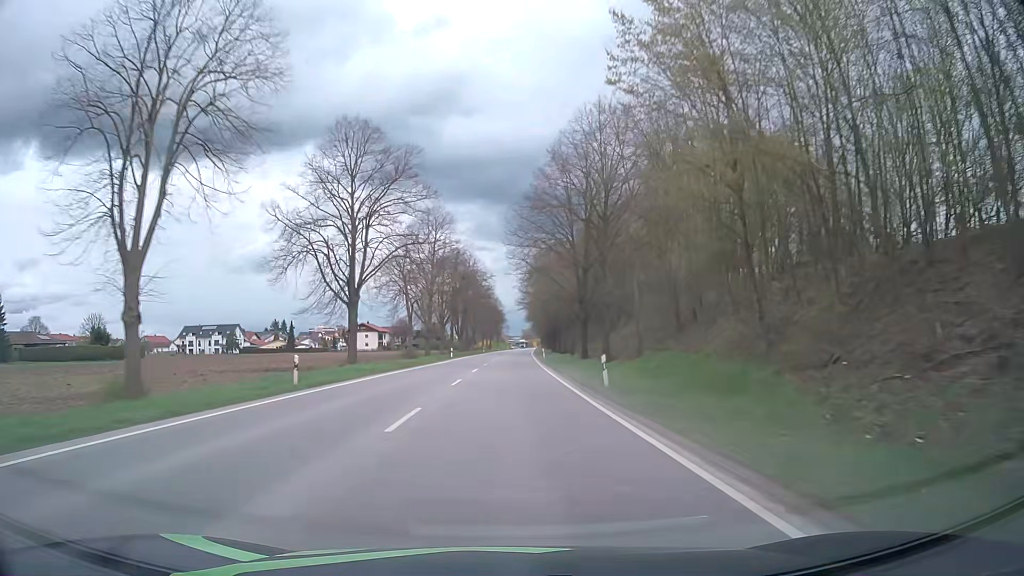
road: primary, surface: asphalt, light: Day
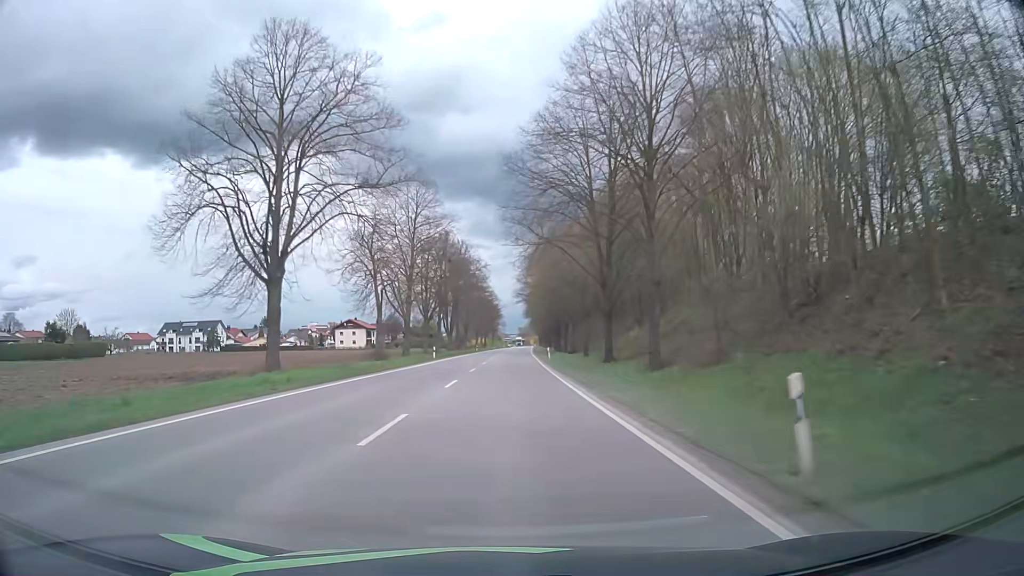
(0.0, +13.9) m; 0°
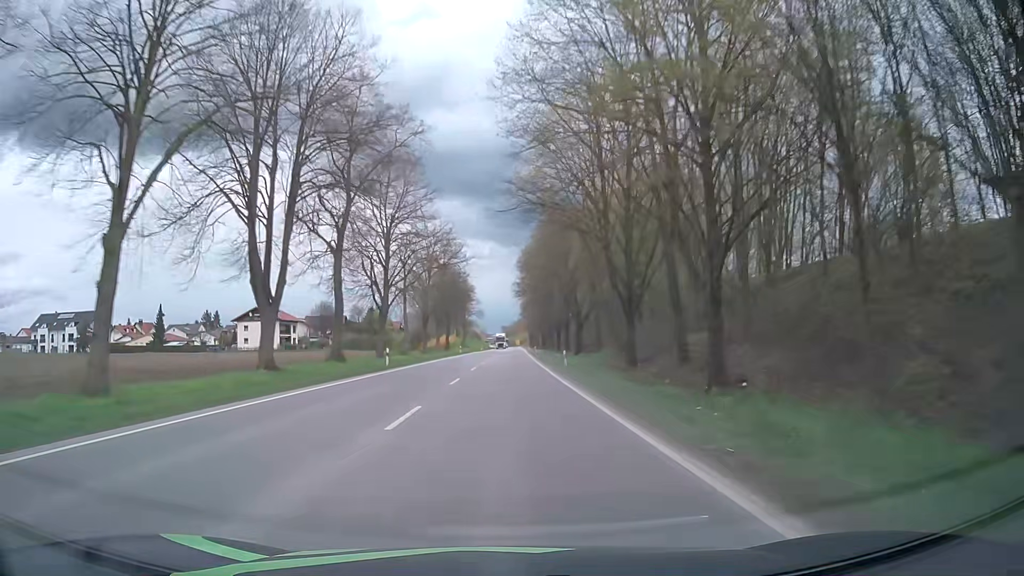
(+1.0, +70.1) m; +1°
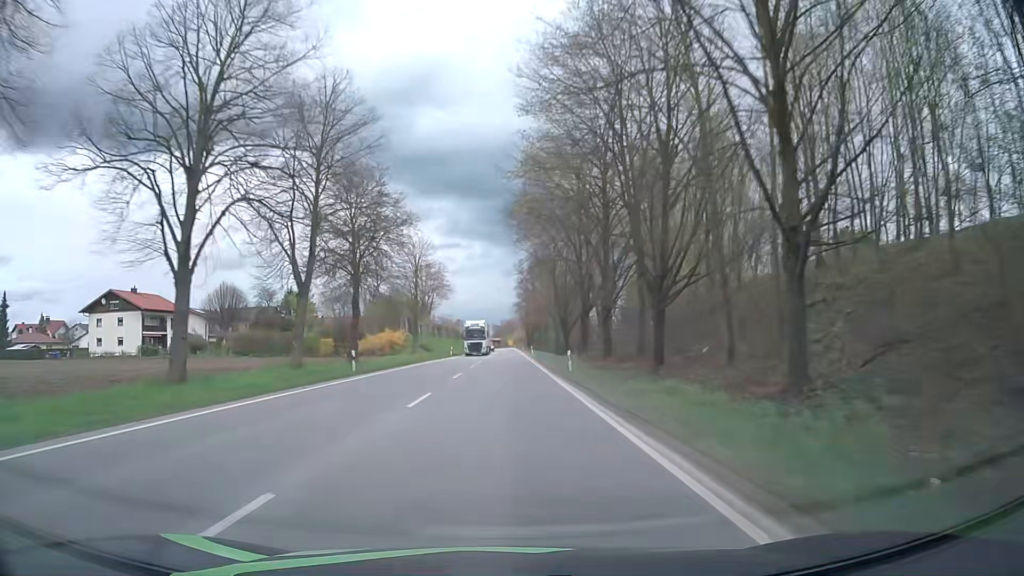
(+0.9, +56.2) m; +1°
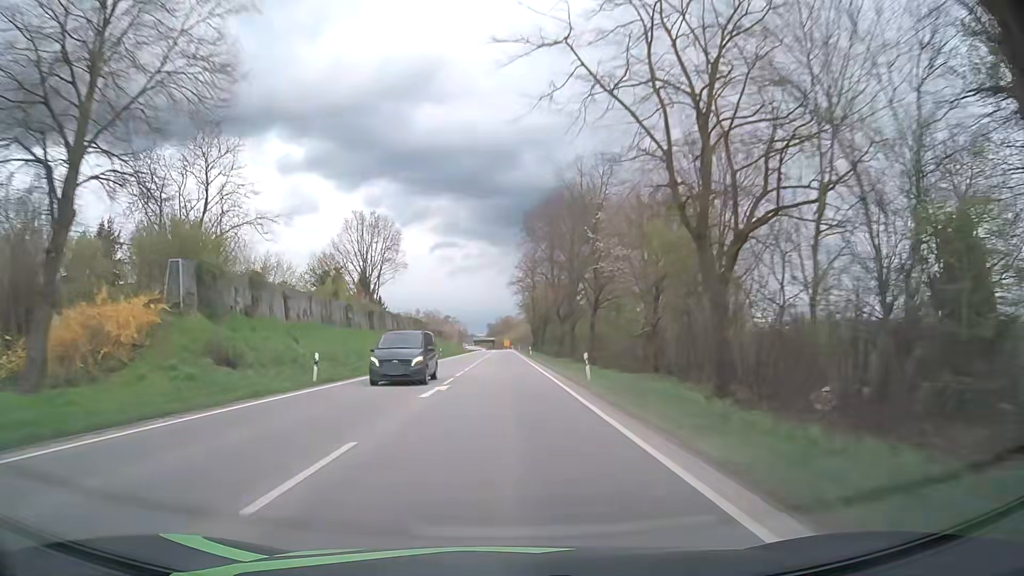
(+0.1, +56.3) m; 0°
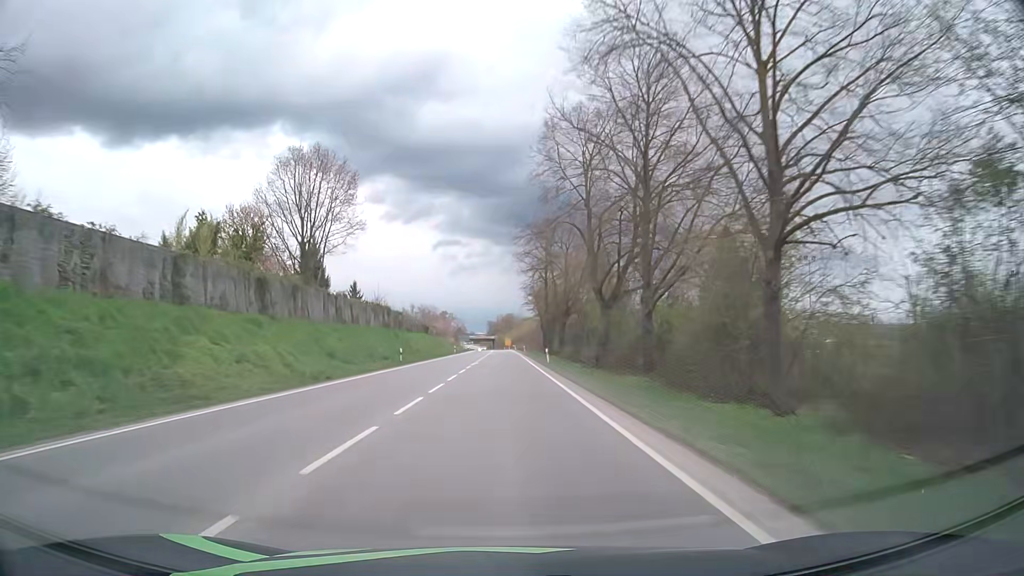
(-0.1, +28.1) m; 0°
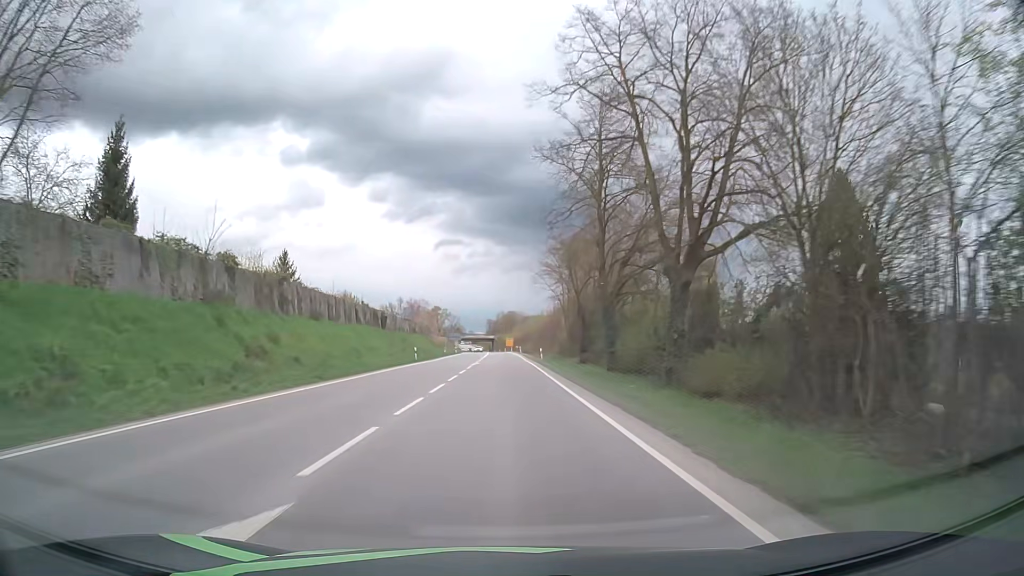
(0.0, +42.1) m; 0°
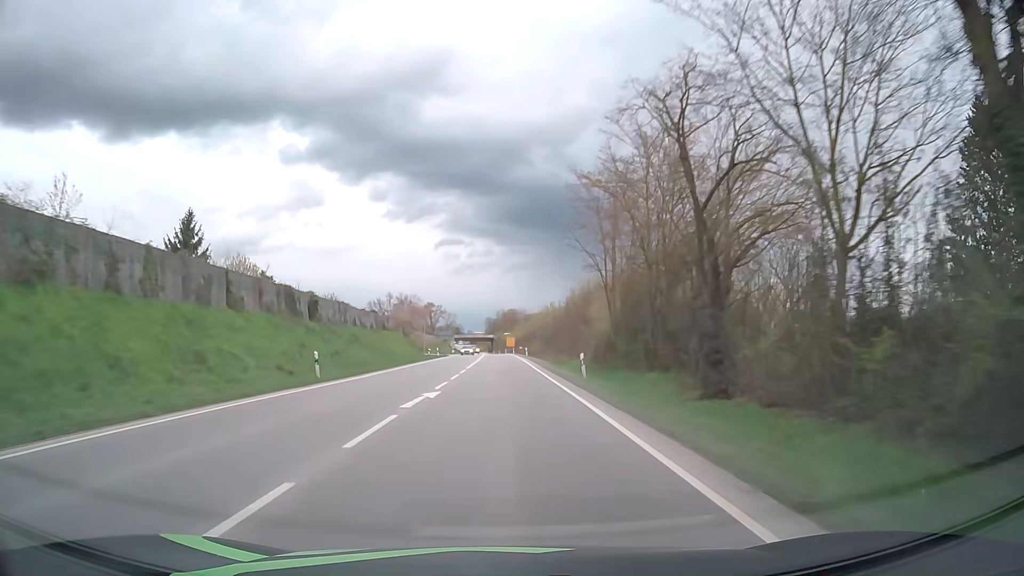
(-0.1, +28.0) m; 0°
(0, +10) (0, +20) (0, +30) (0, +40) (0, +50) (-1, +60) (-1, +70) (-1, +80) (-1, +90) (-2, +100) m
